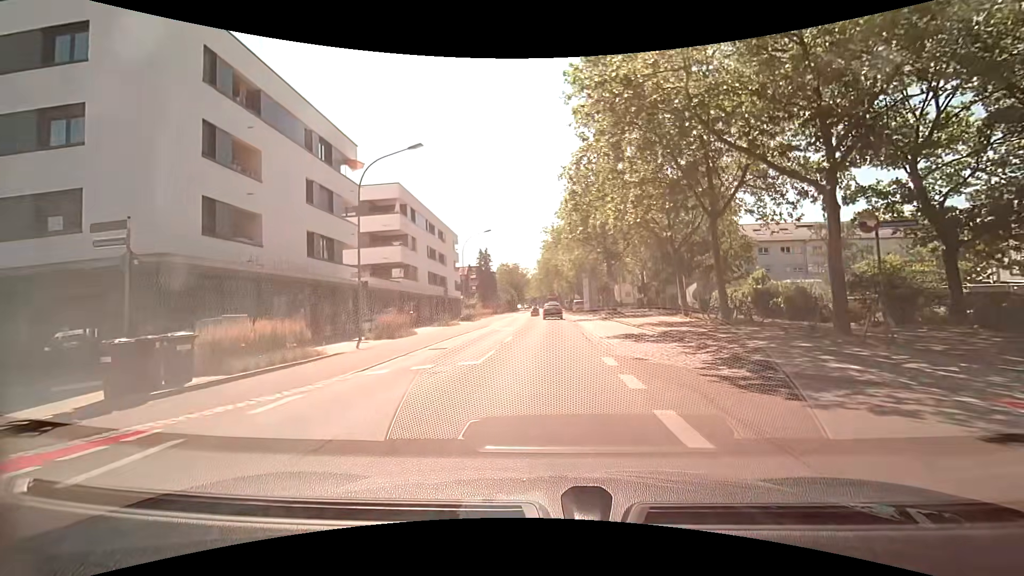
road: secondary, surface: asphalt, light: Day
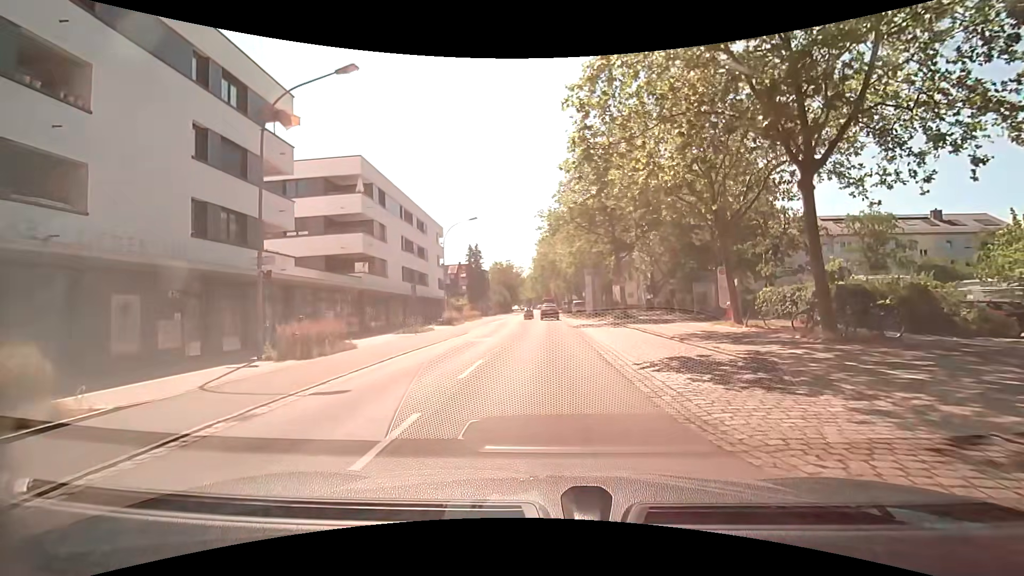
(0.0, +8.6) m; 0°
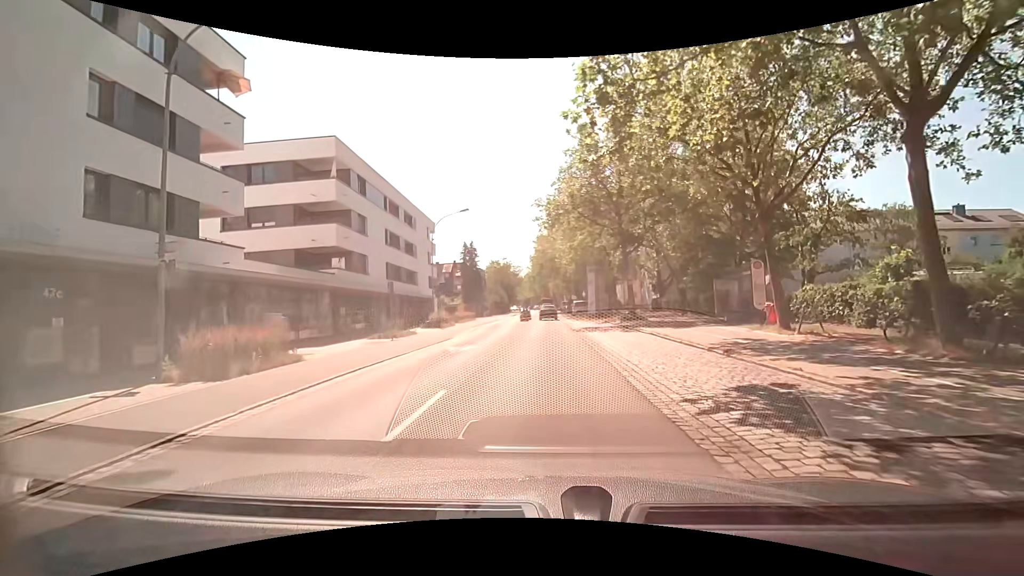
(0.0, +4.3) m; -1°
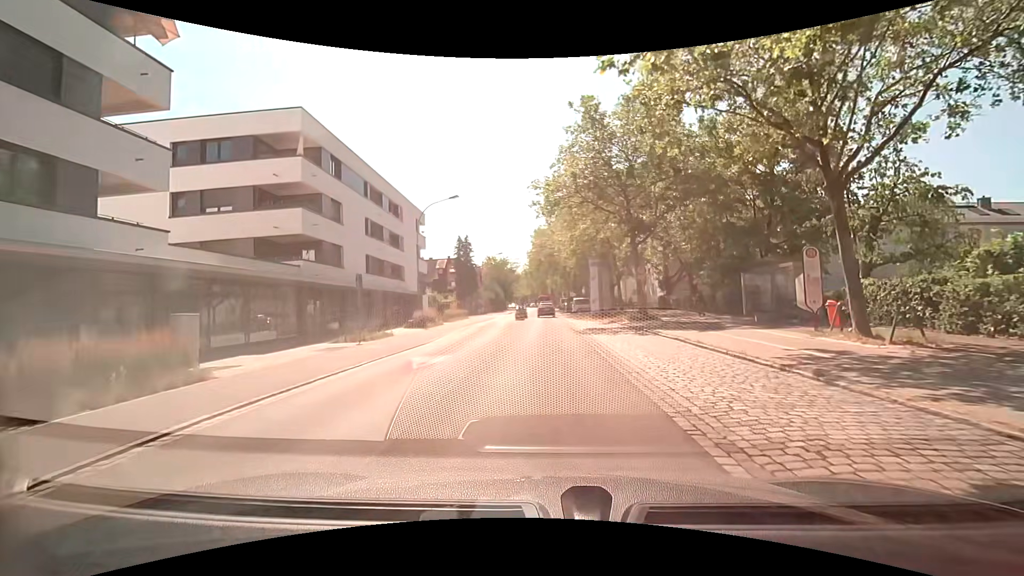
(+0.1, +4.3) m; +1°
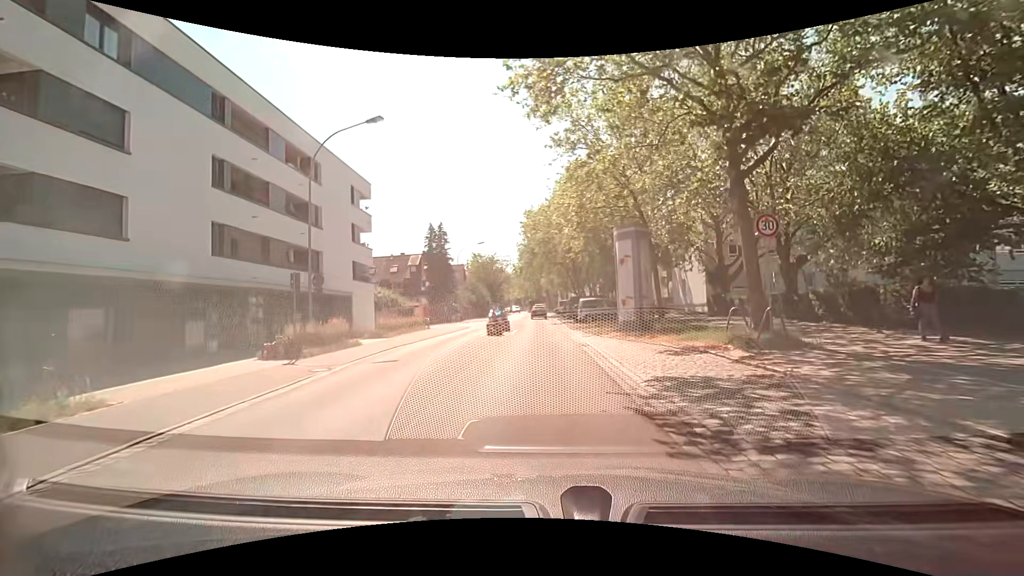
(+0.3, +17.2) m; +1°
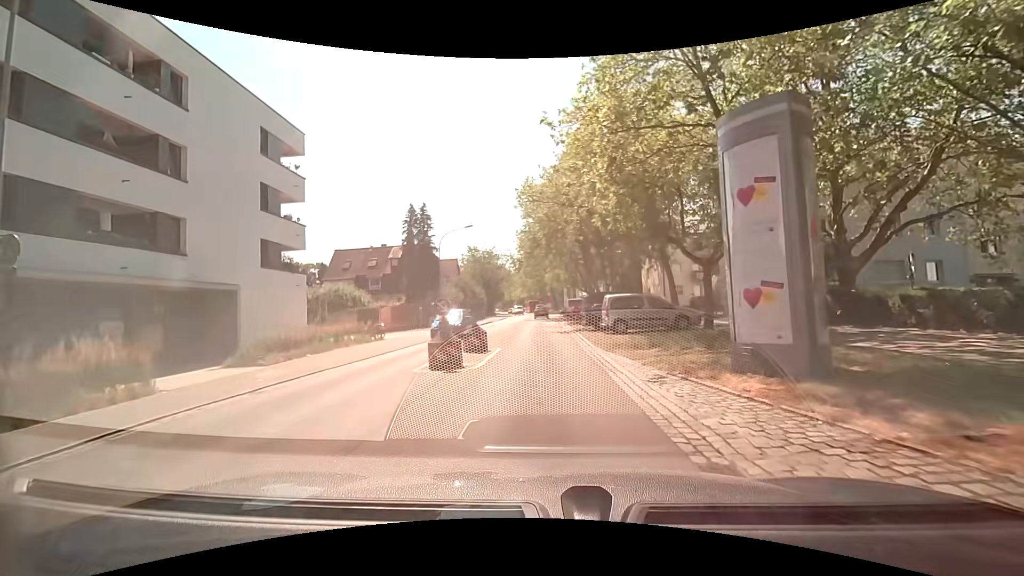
(-0.1, +13.0) m; -2°
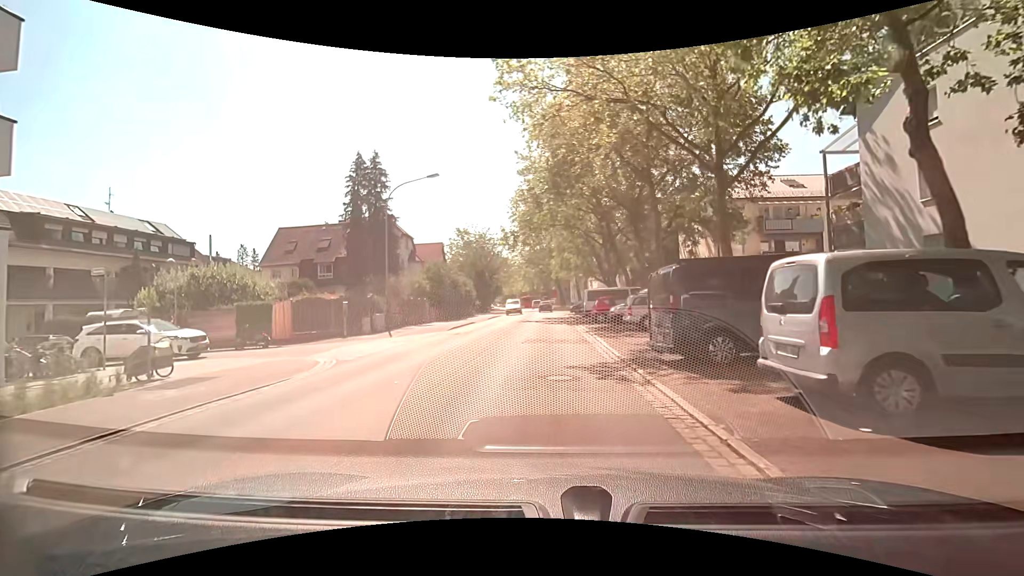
(+0.3, +17.4) m; 0°
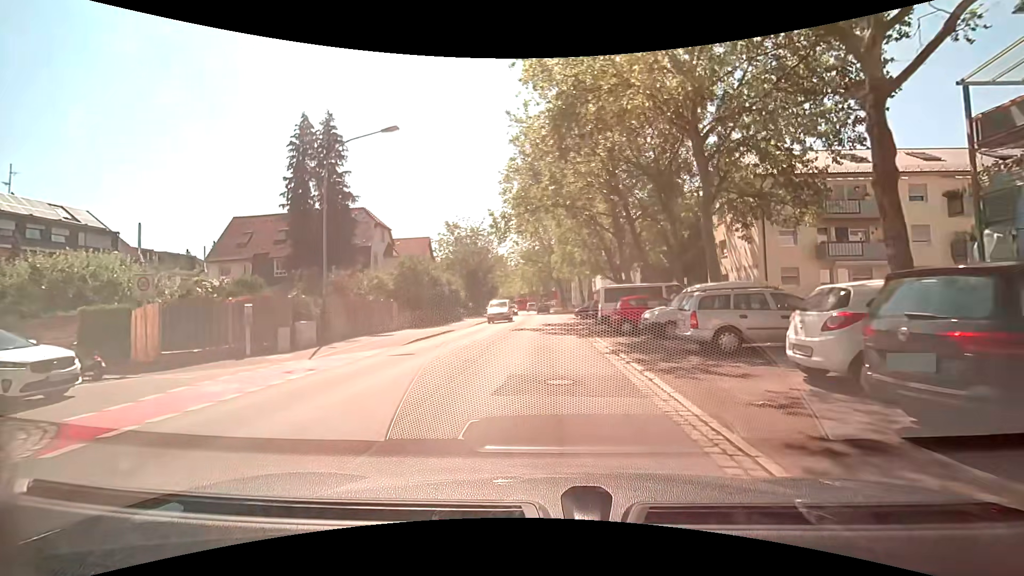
(0.0, +8.7) m; +1°
(0, +10) (0, +20) (0, +30) (0, +40) (0, +50) (-1, +60) (-1, +70) (-2, +80) (-3, +90) (-4, +100) m
